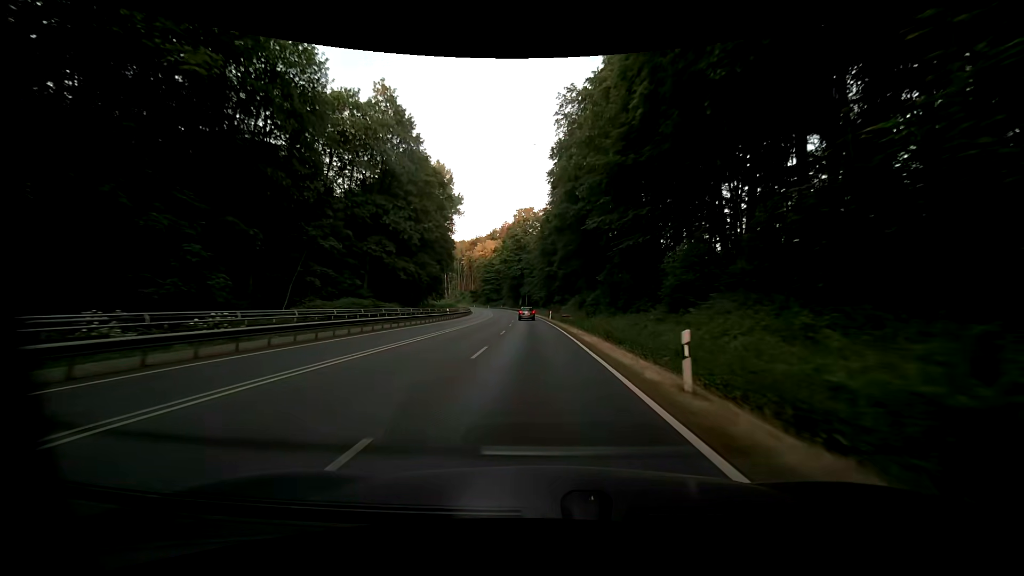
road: primary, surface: asphalt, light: Day
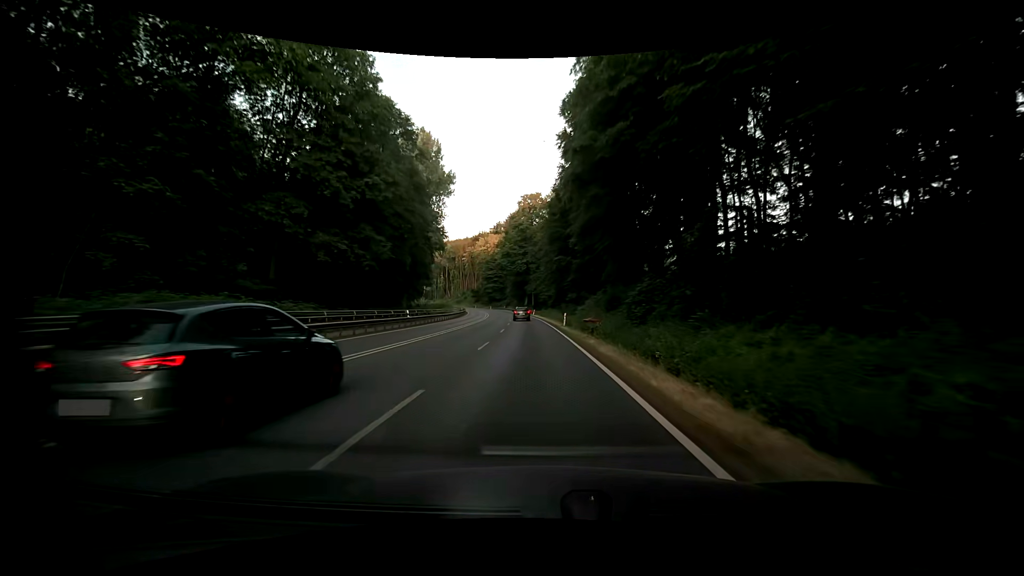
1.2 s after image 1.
(-0.1, +21.1) m; -1°
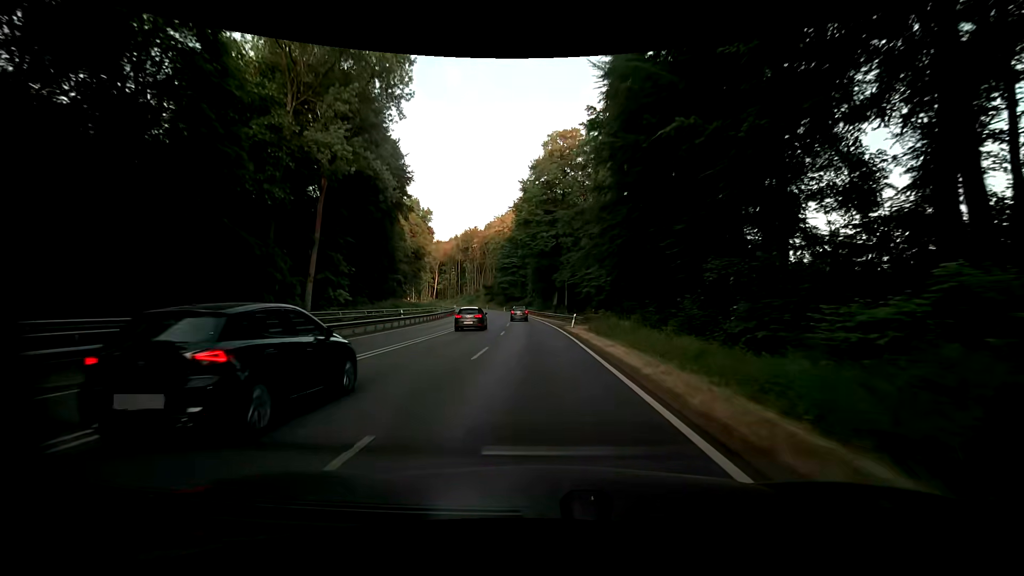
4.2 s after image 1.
(-1.6, +51.1) m; -4°
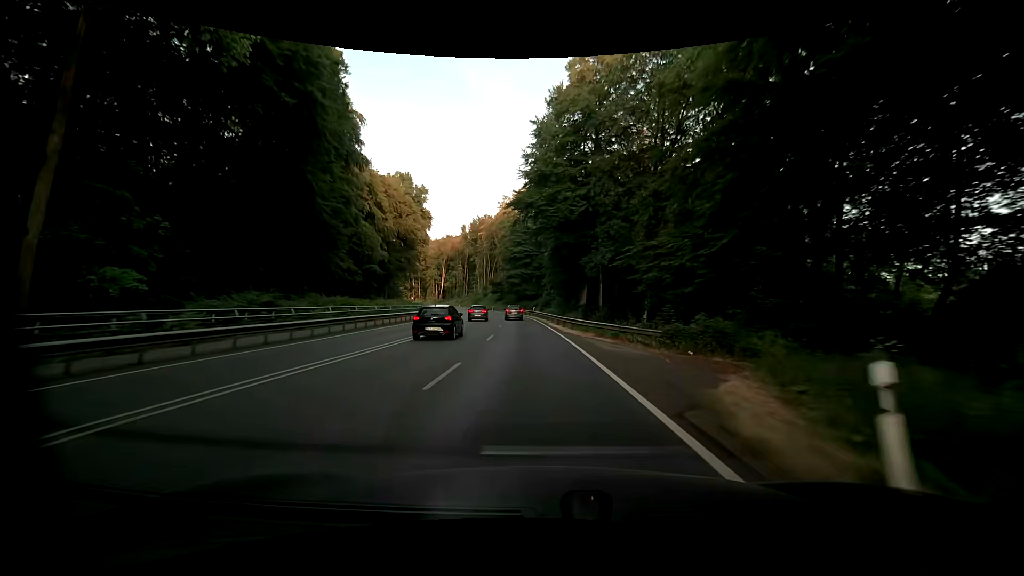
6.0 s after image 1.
(-0.5, +29.4) m; -2°
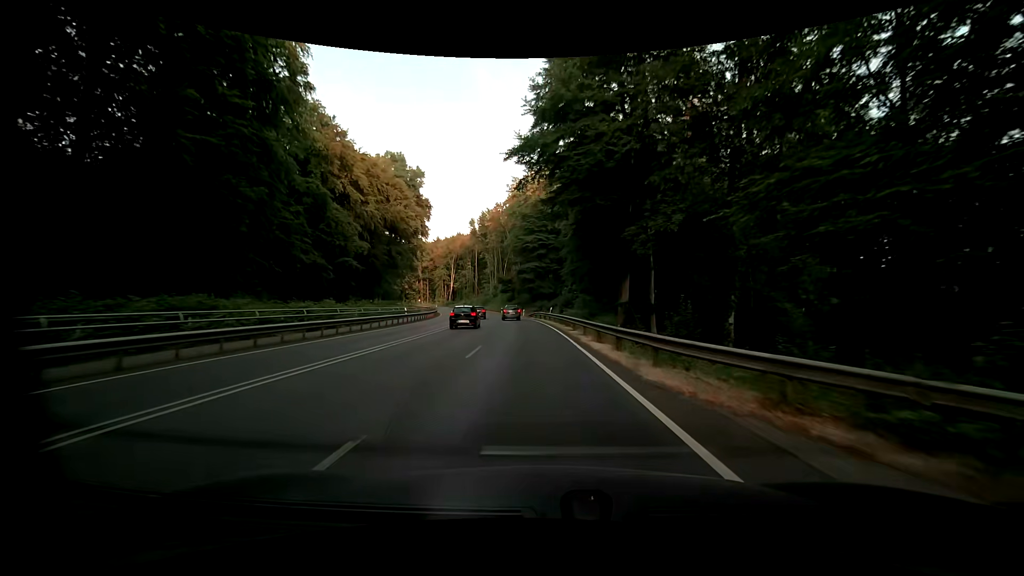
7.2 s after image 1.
(-0.5, +19.1) m; -2°
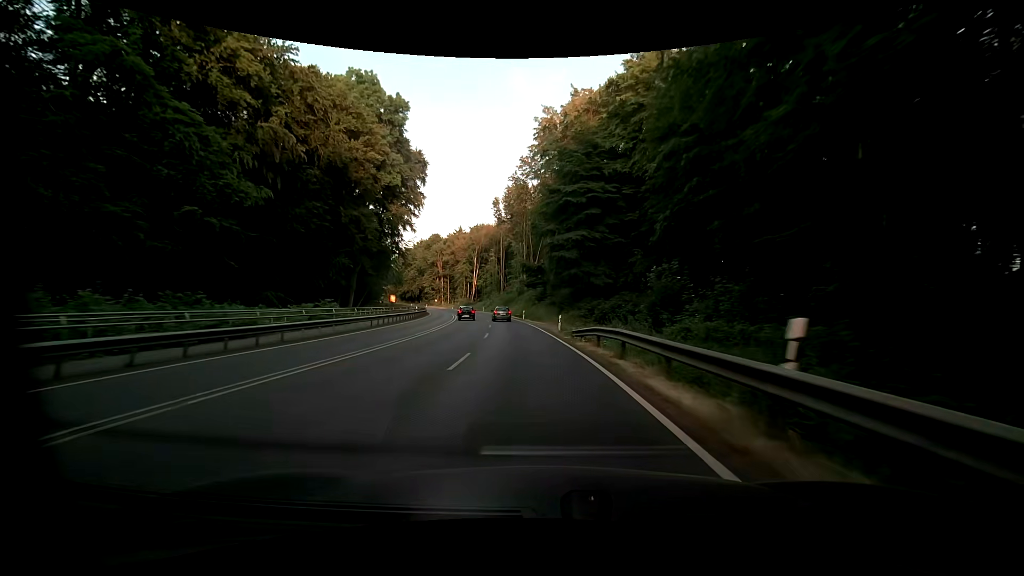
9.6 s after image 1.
(-1.8, +38.4) m; -5°
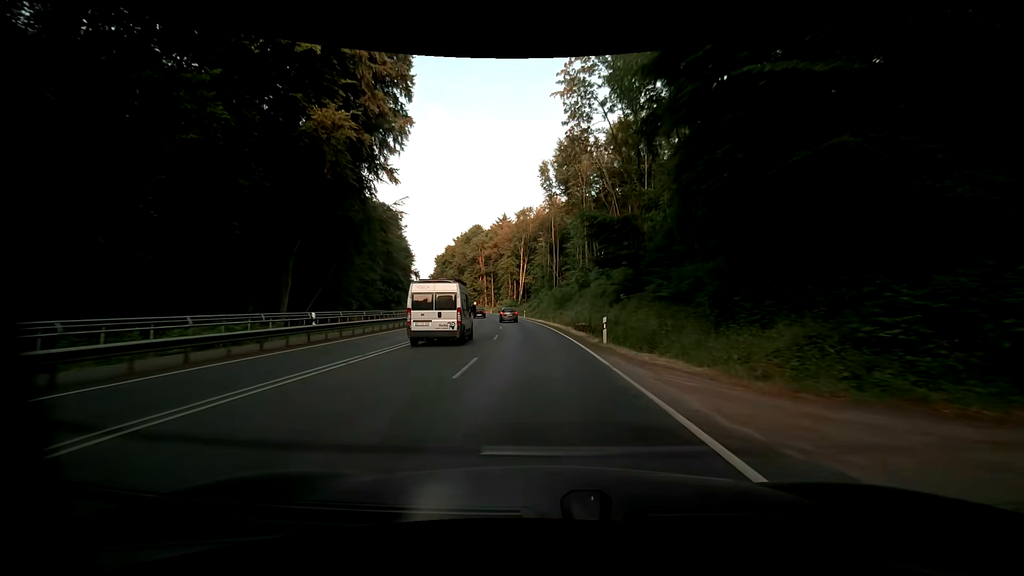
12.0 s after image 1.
(-2.4, +37.6) m; -7°
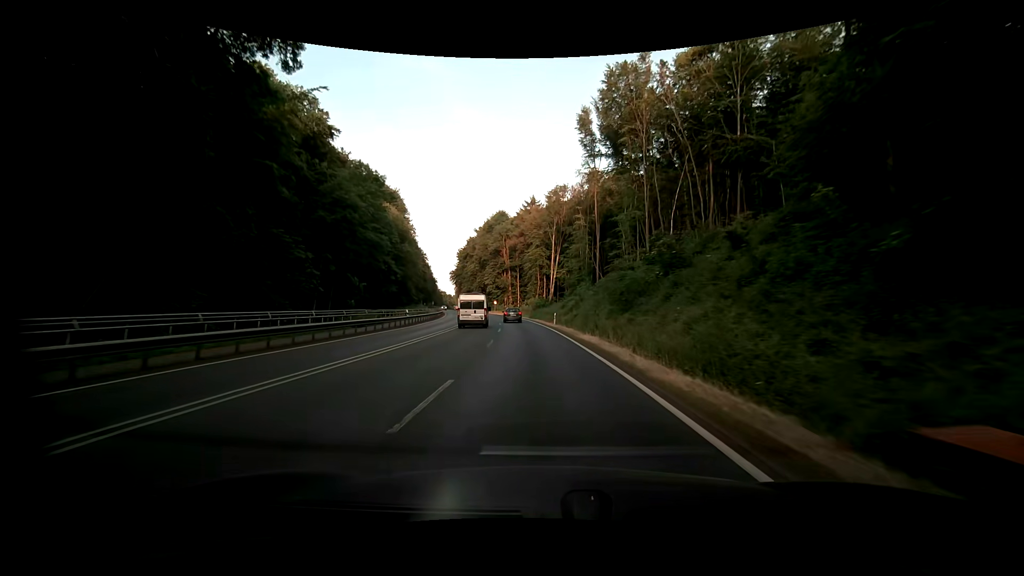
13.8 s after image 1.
(-0.5, +28.6) m; -3°
(0, +10) (0, +20) (-1, +30) (-2, +40) (-3, +50) (-4, +60) (-5, +70) (-6, +80) (-8, +90) (-10, +99) m
